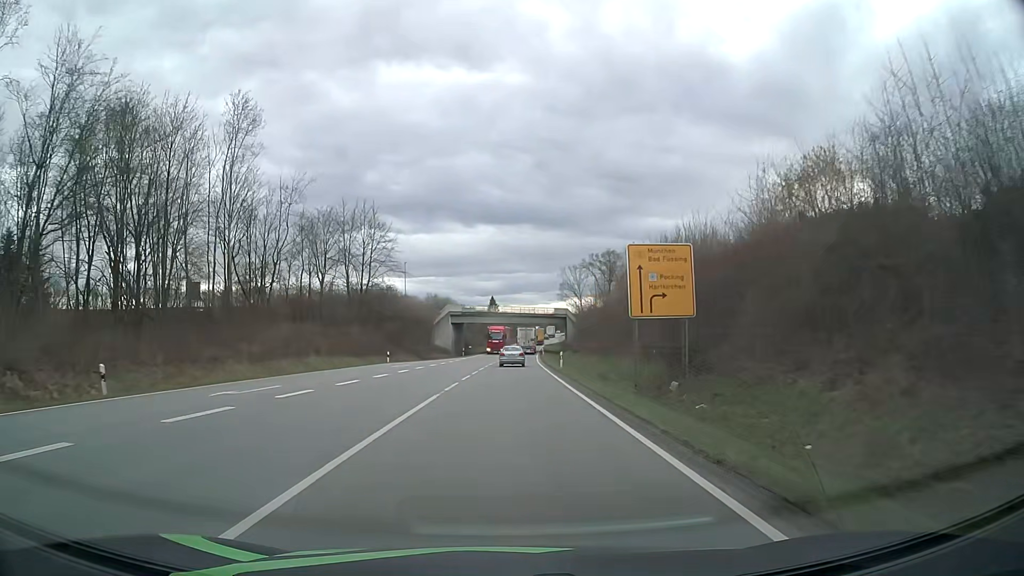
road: primary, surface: asphalt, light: Day
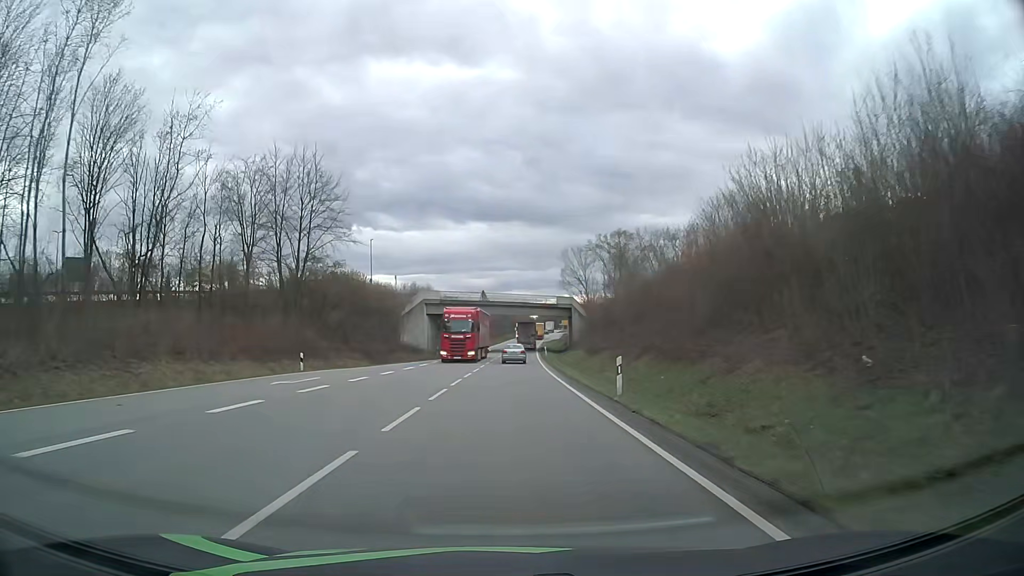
(+0.1, +22.3) m; +1°
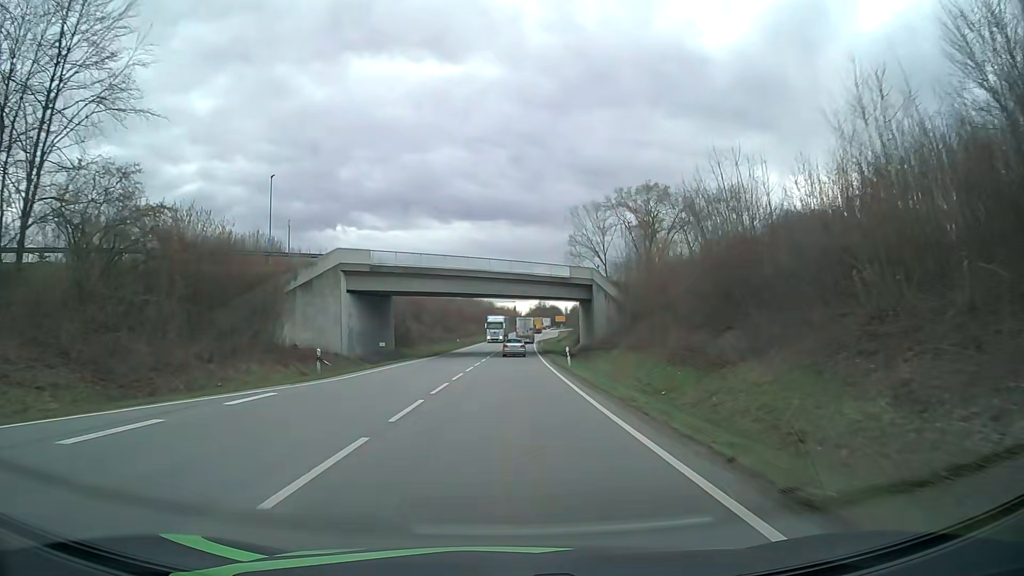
(+0.3, +35.0) m; +1°
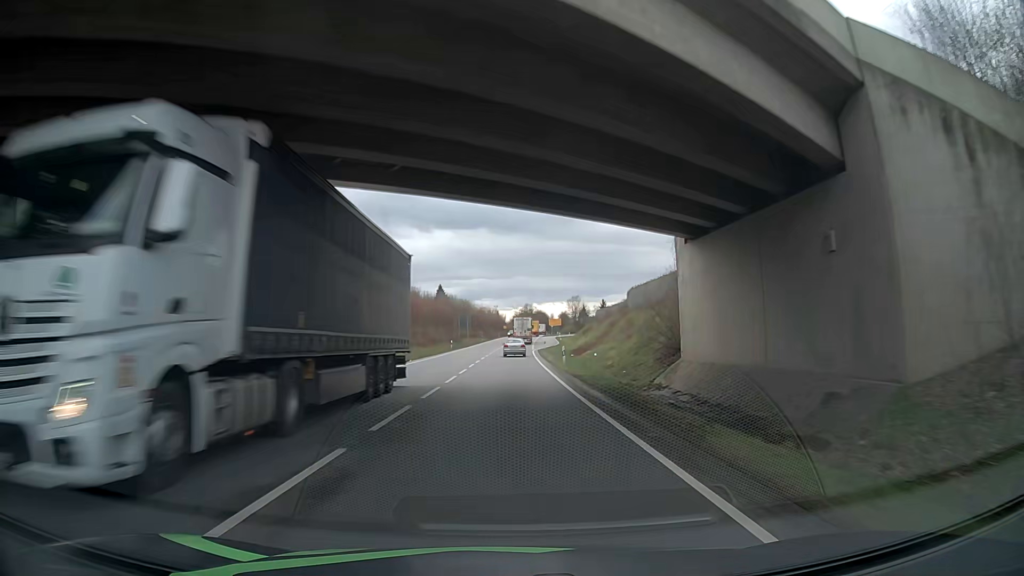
(+0.8, +48.8) m; +2°
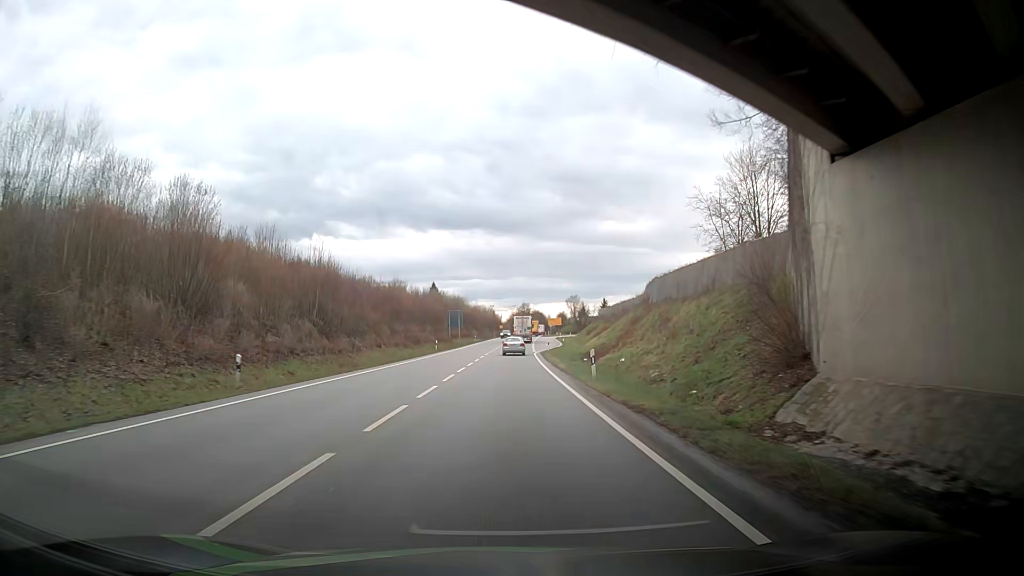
(-0.1, +12.3) m; -2°
(0, +10) (+1, +20) (+1, +30) (+2, +40) (+2, +50) (+3, +60) (+3, +70) (+4, +80) (+5, +90) (+5, +100) m
